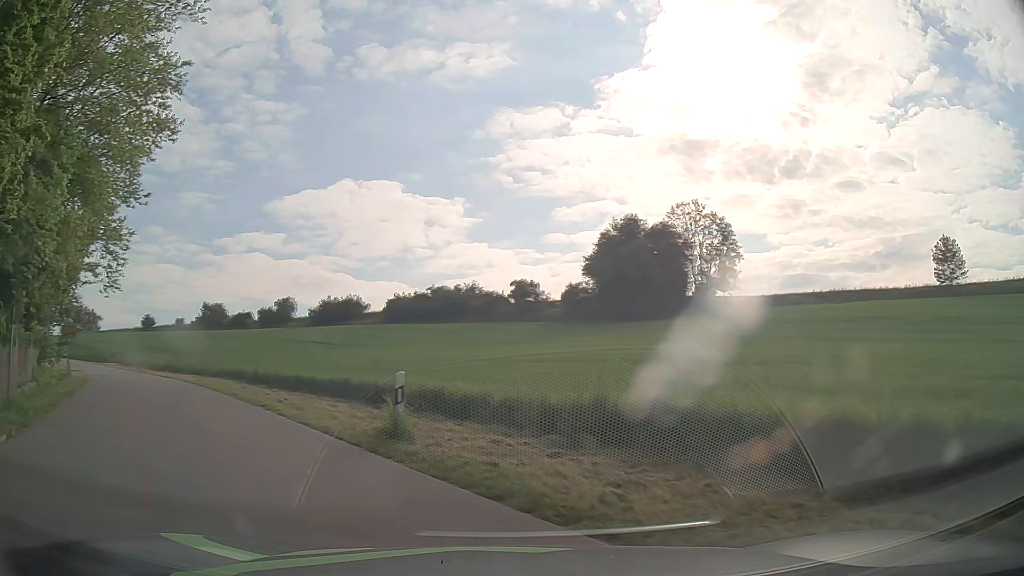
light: Day
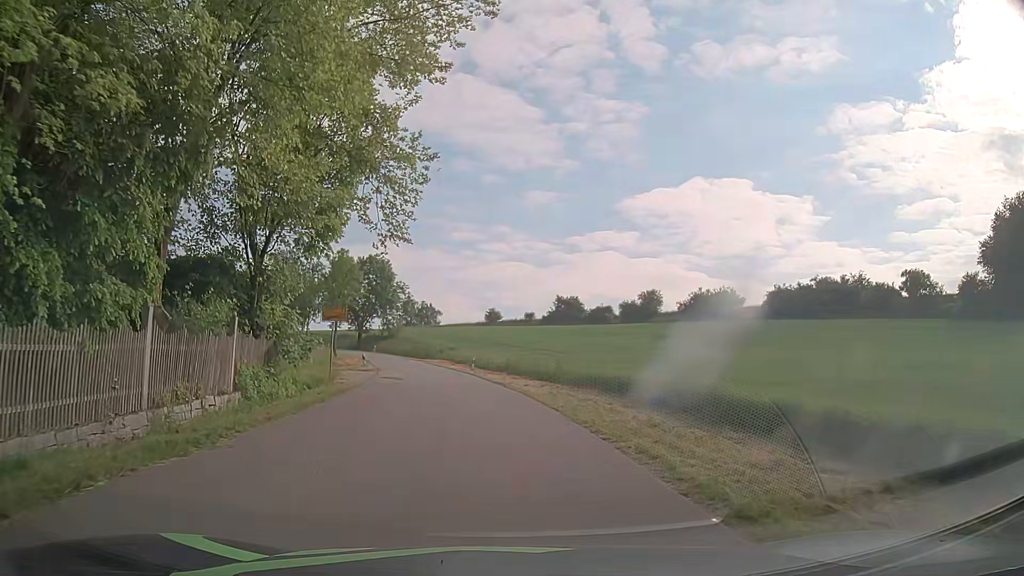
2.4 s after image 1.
(-5.7, +13.6) m; -30°
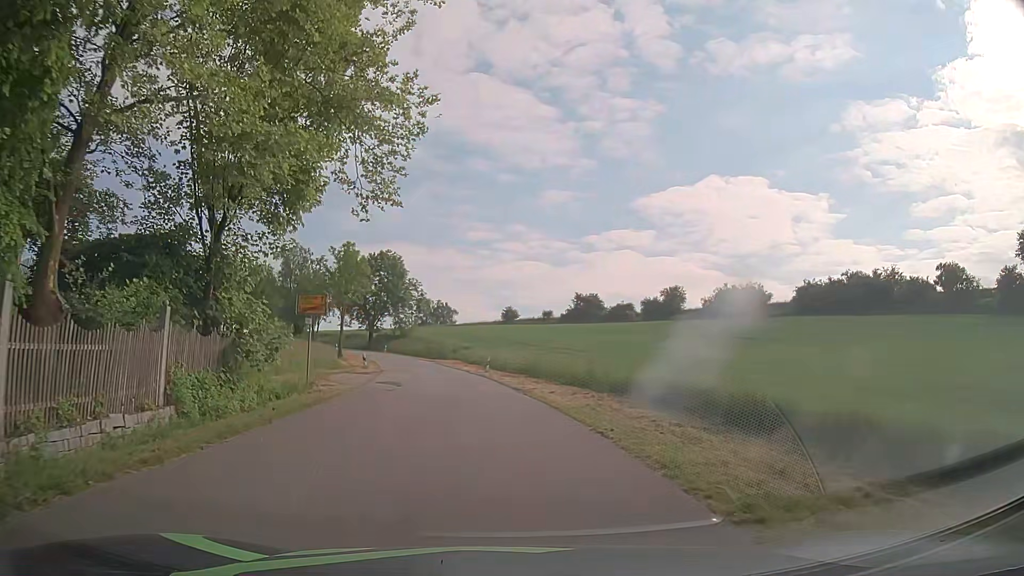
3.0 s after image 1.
(-0.1, +5.3) m; -1°
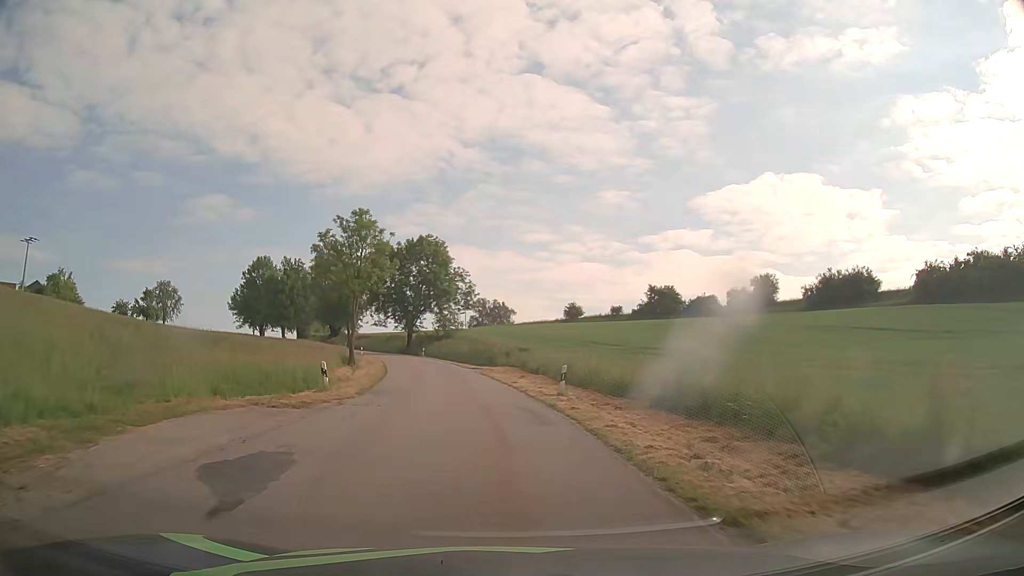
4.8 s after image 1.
(-1.1, +19.7) m; -5°
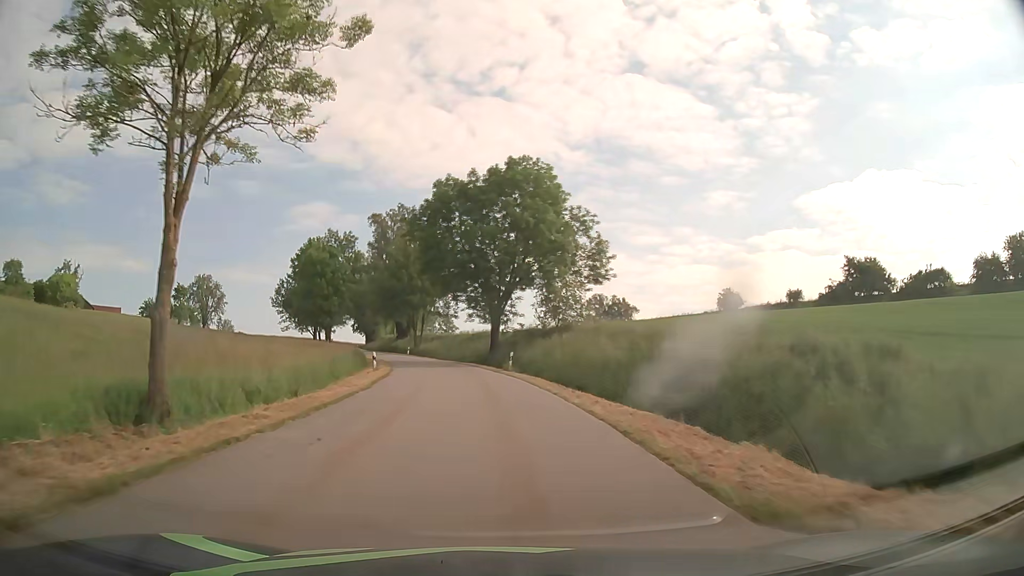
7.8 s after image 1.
(-4.4, +42.3) m; -10°
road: tertiary
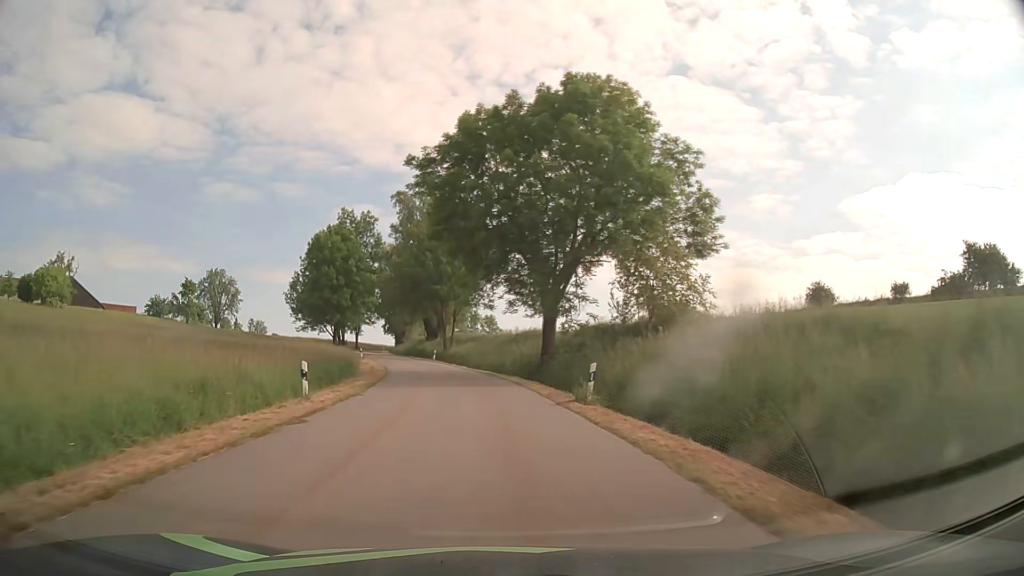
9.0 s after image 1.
(-0.7, +18.7) m; -4°
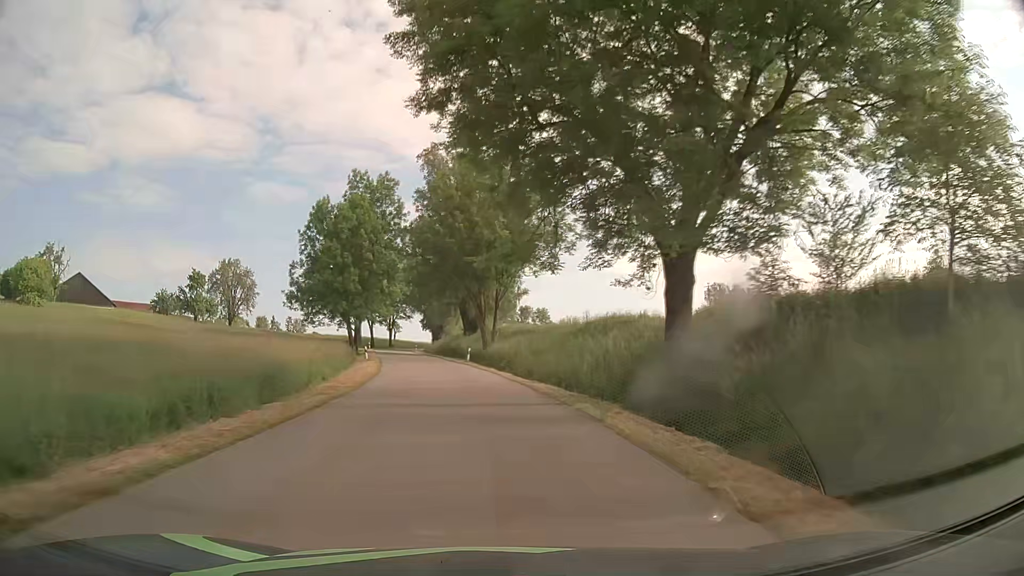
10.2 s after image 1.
(-0.7, +19.2) m; -4°
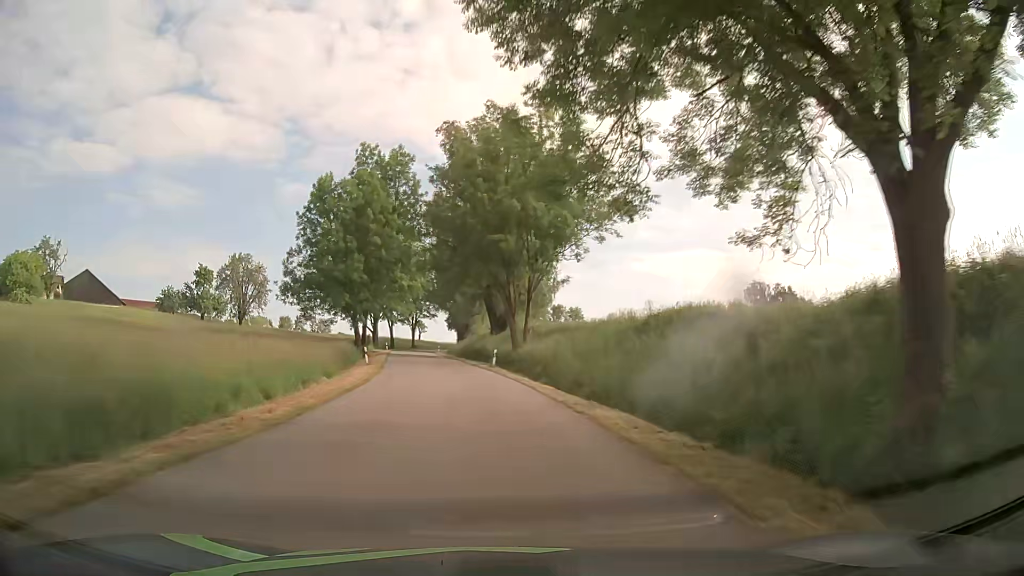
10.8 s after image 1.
(-0.2, +9.8) m; -2°
(0, +10) (-1, +20) (-2, +30) (-4, +40) (-5, +50) (-7, +60) (-9, +69) (-10, +79) (-12, +89) (-13, +99) m
